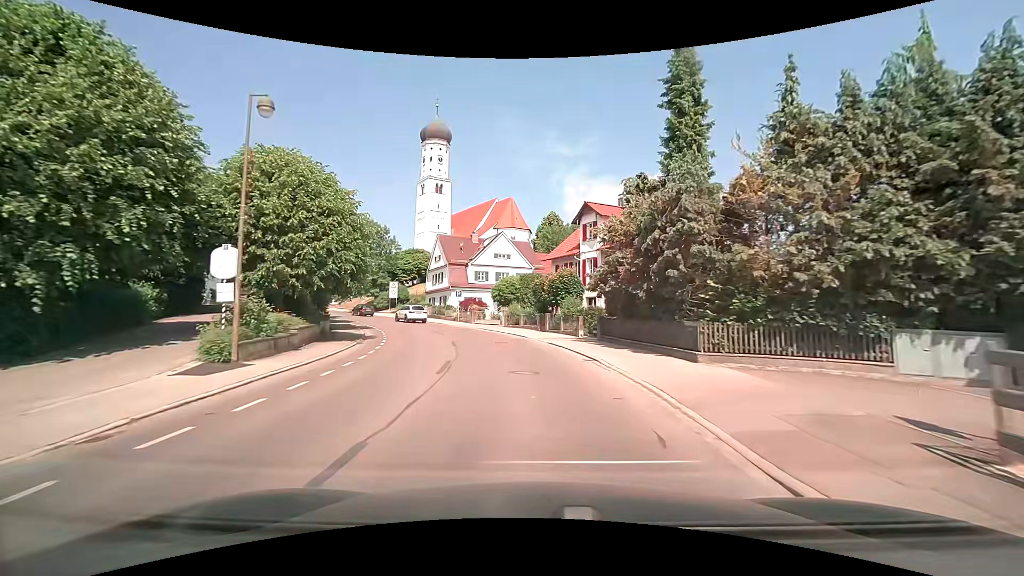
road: tertiary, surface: asphalt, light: Day
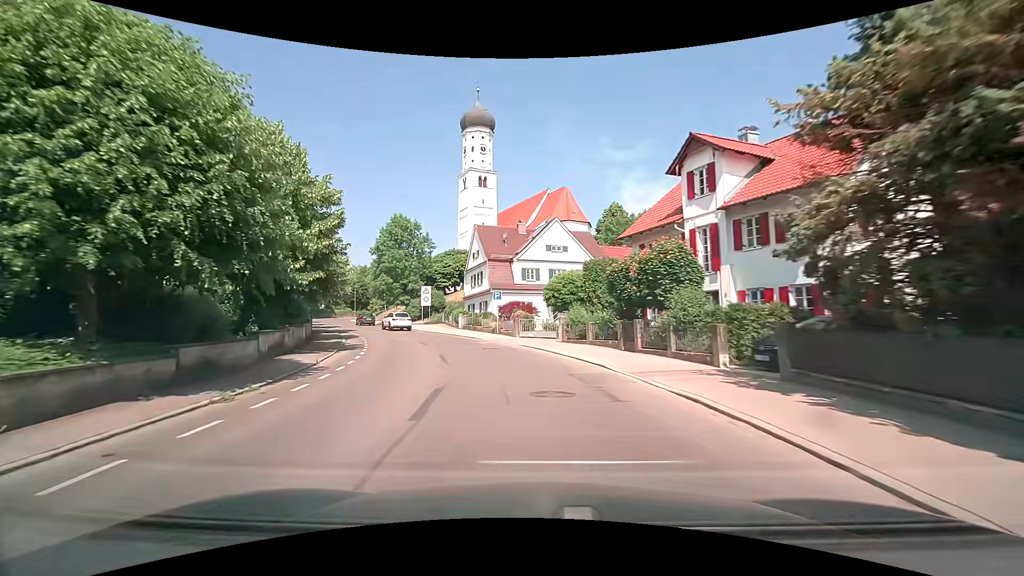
(-0.6, +13.7) m; -6°
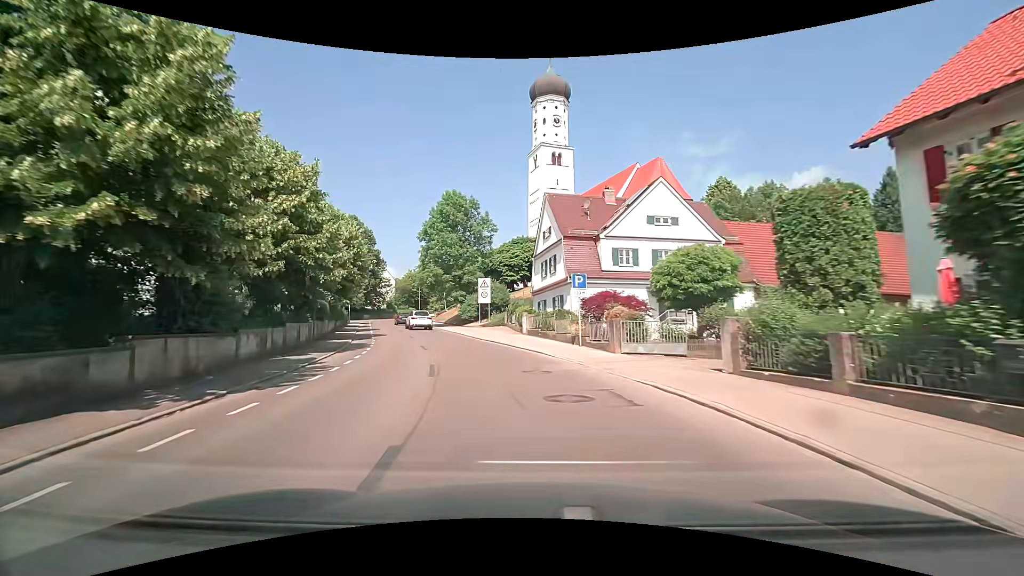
(-1.0, +13.6) m; -9°
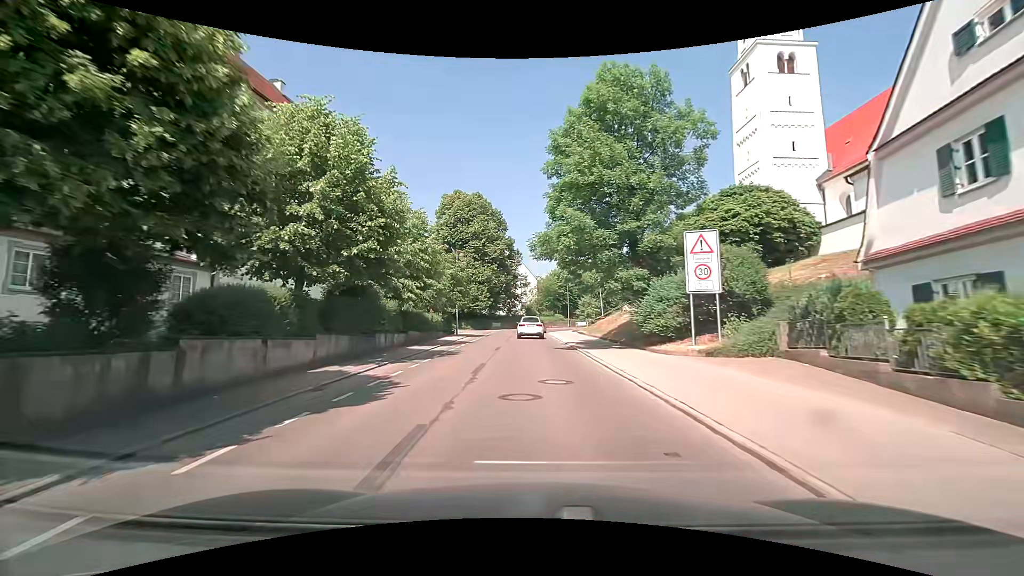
(-4.3, +25.9) m; -18°
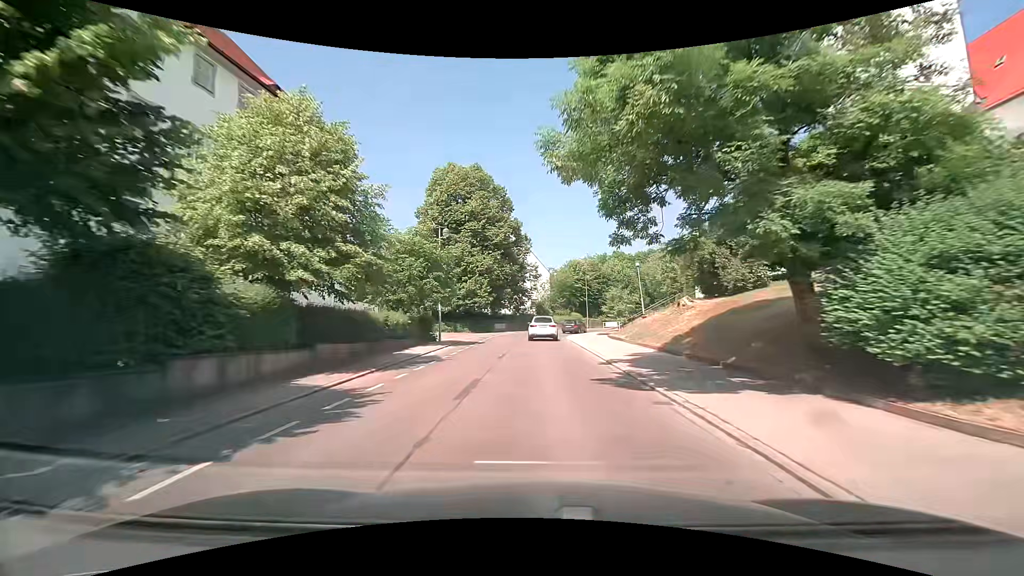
(-0.1, +12.9) m; -1°
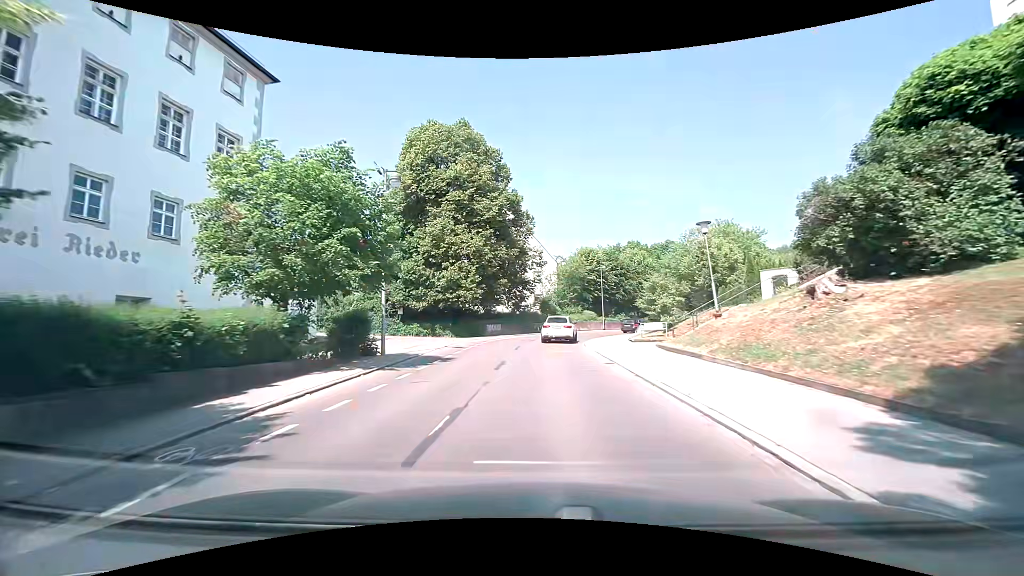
(-0.2, +12.6) m; -1°
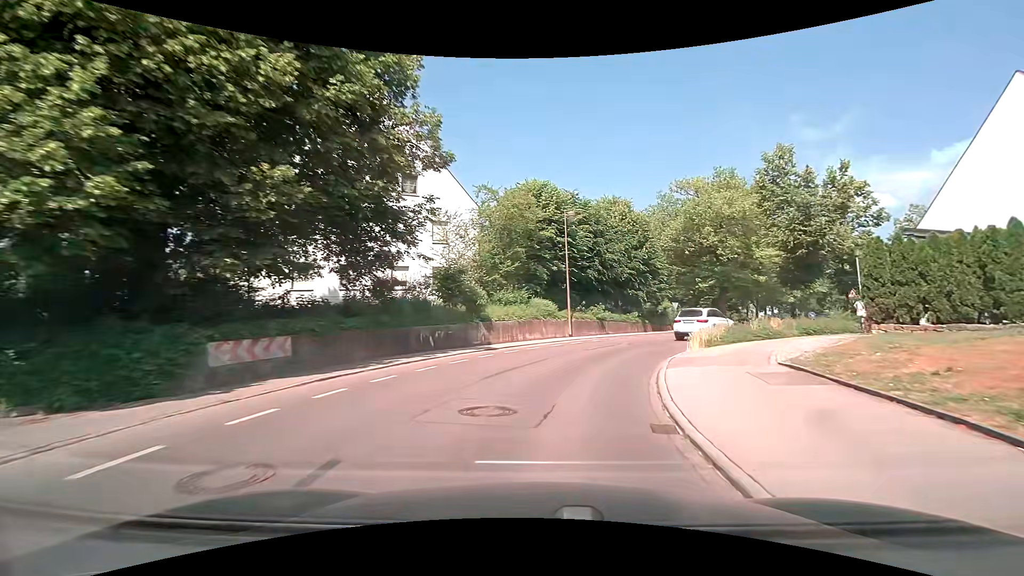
(+0.7, +29.4) m; +8°
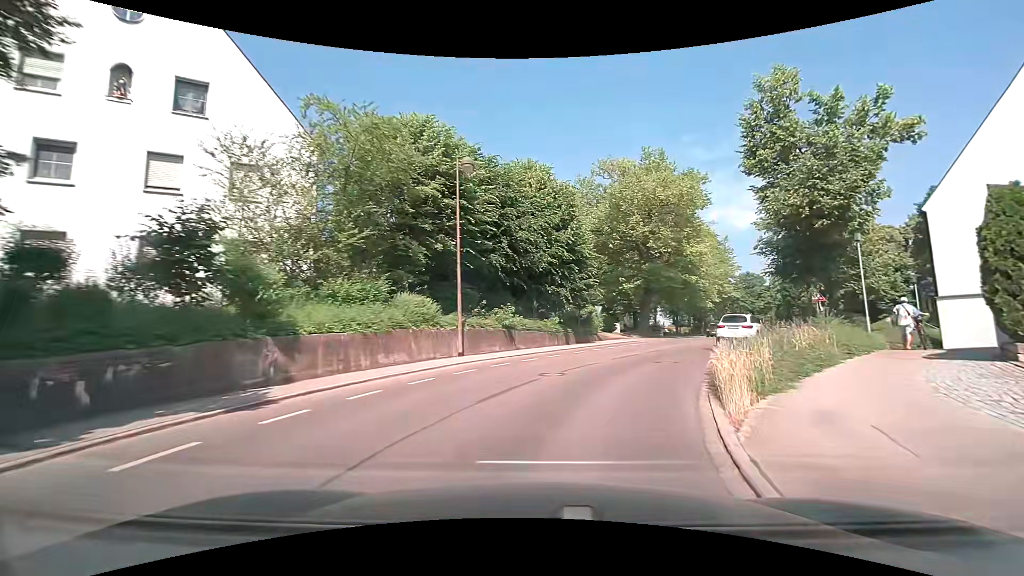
(+0.9, +11.0) m; +11°
(+1, +10) (+5, +19) (+10, +28) (+15, +36) (+20, +45) (+25, +54) (+29, +63) (+33, +72) (+37, +81) (+40, +91) m
